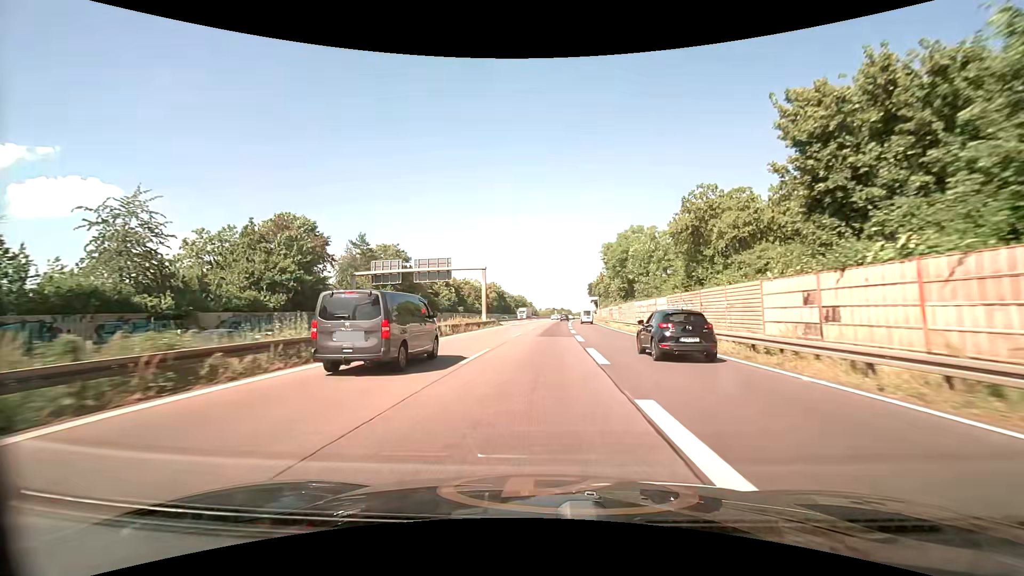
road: trunk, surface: asphalt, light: Day
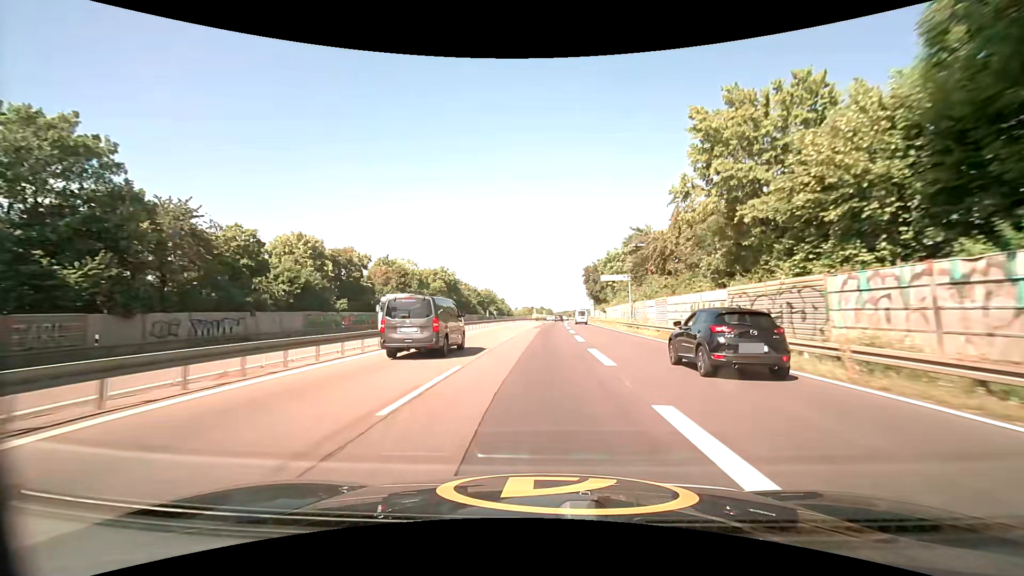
(+2.1, +60.9) m; +3°
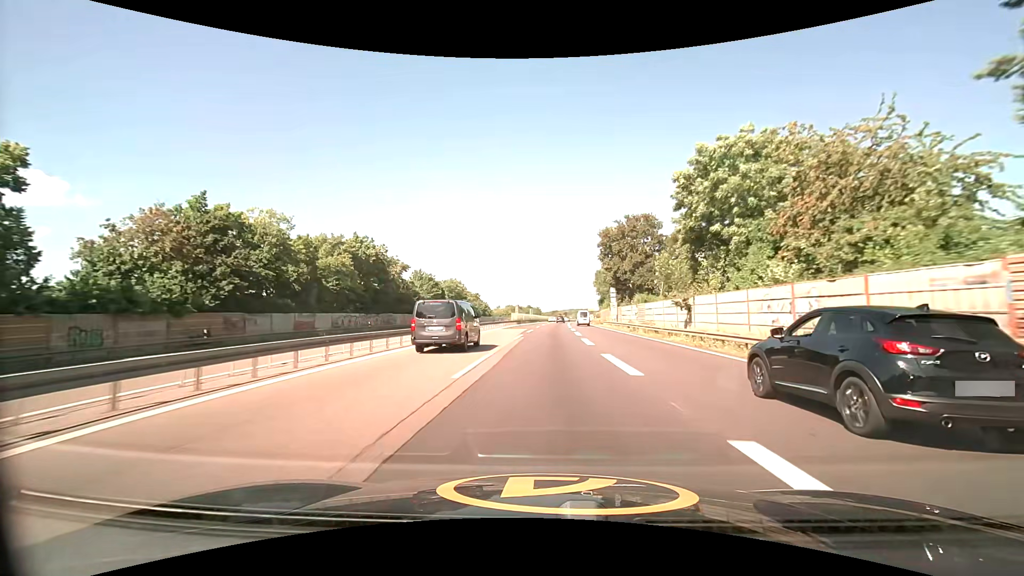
(+0.6, +50.1) m; +1°
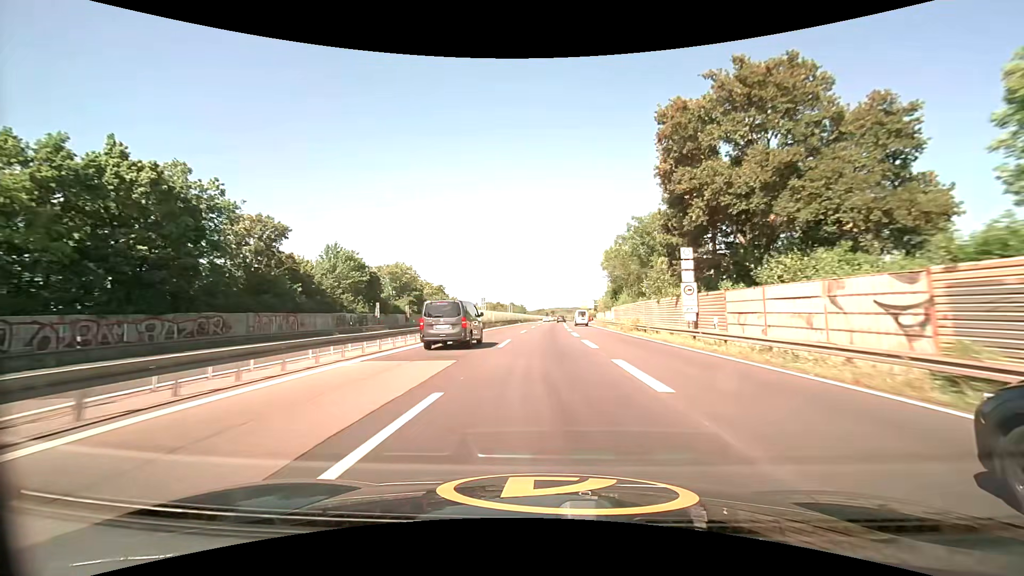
(+0.5, +38.7) m; +1°
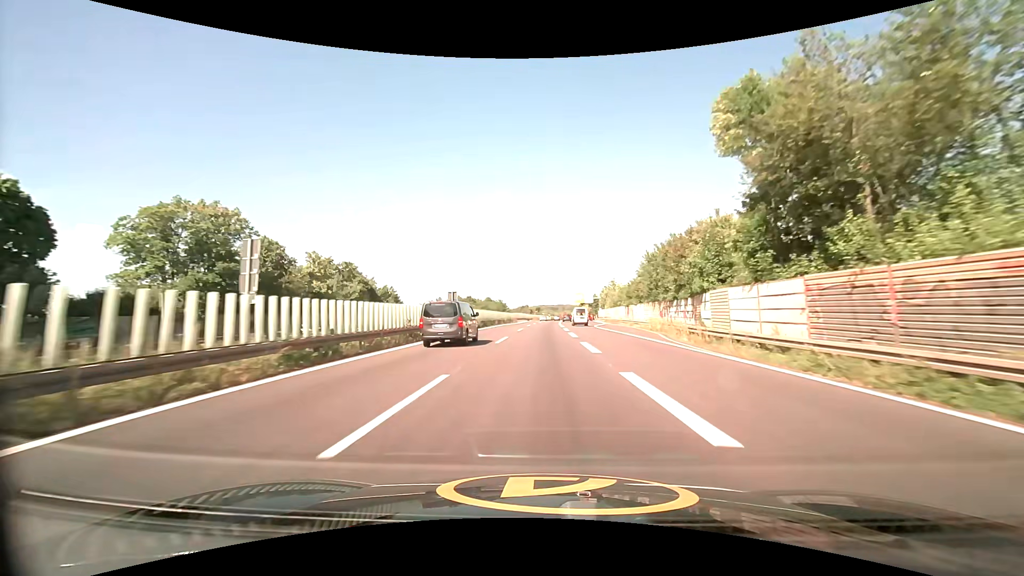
(+0.9, +51.8) m; +2°
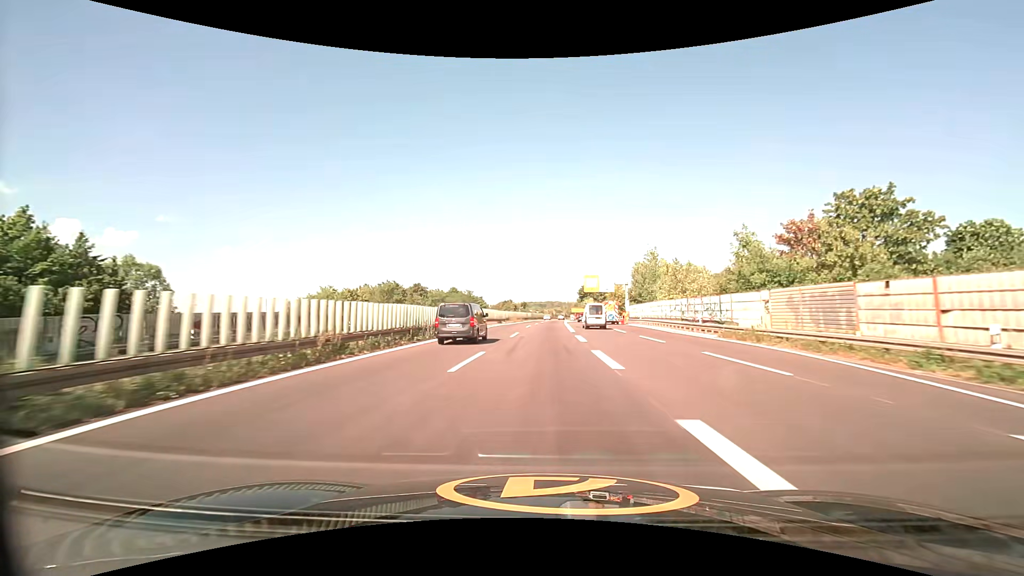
(+0.6, +65.0) m; +1°
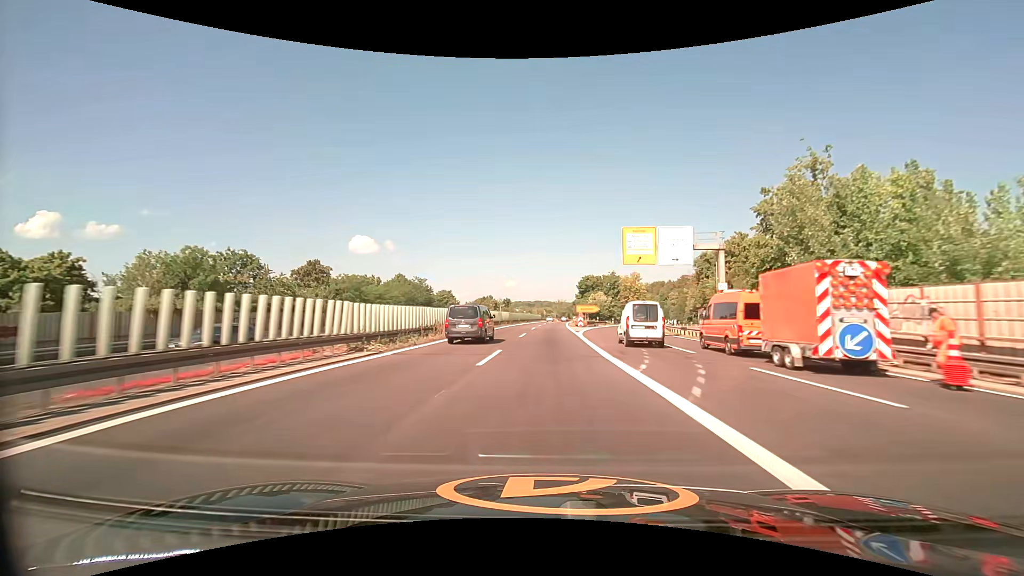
(+0.7, +51.8) m; +1°
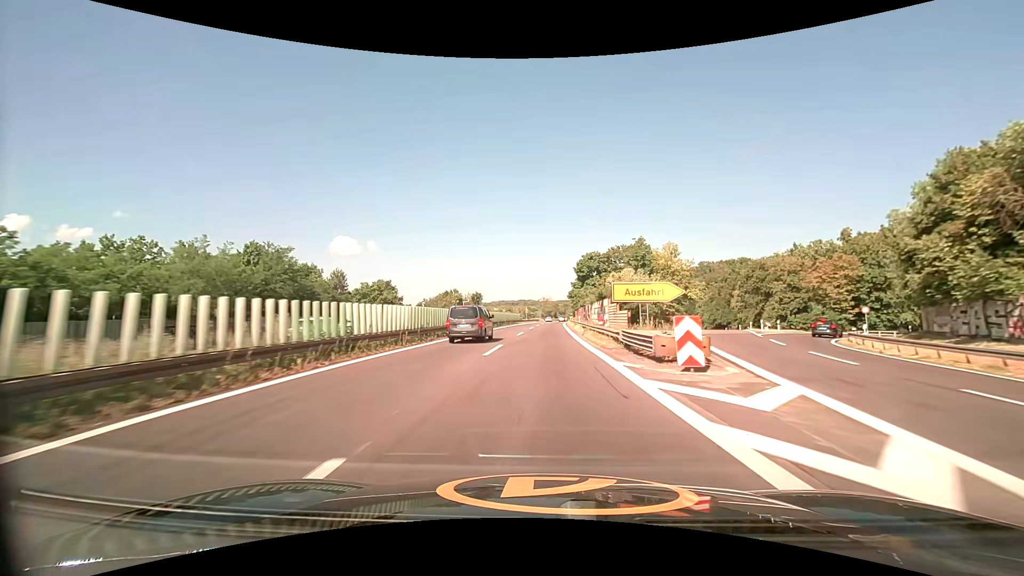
(+1.1, +51.5) m; +2°
(0, +10) (0, +20) (0, +30) (0, +40) (+1, +50) (+1, +60) (+1, +70) (+1, +80) (+2, +90) (+2, +100) m
